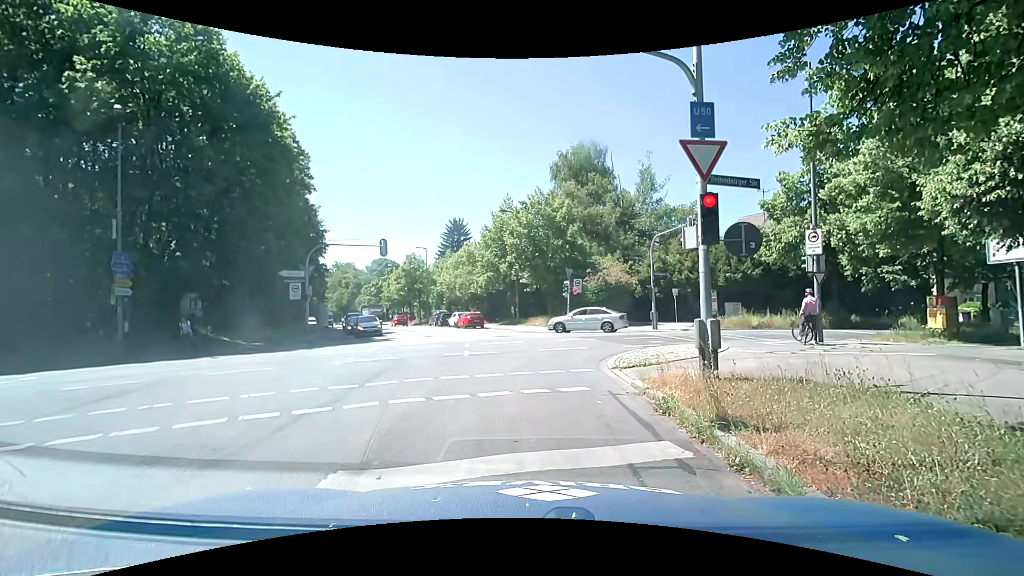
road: tertiary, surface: asphalt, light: Day
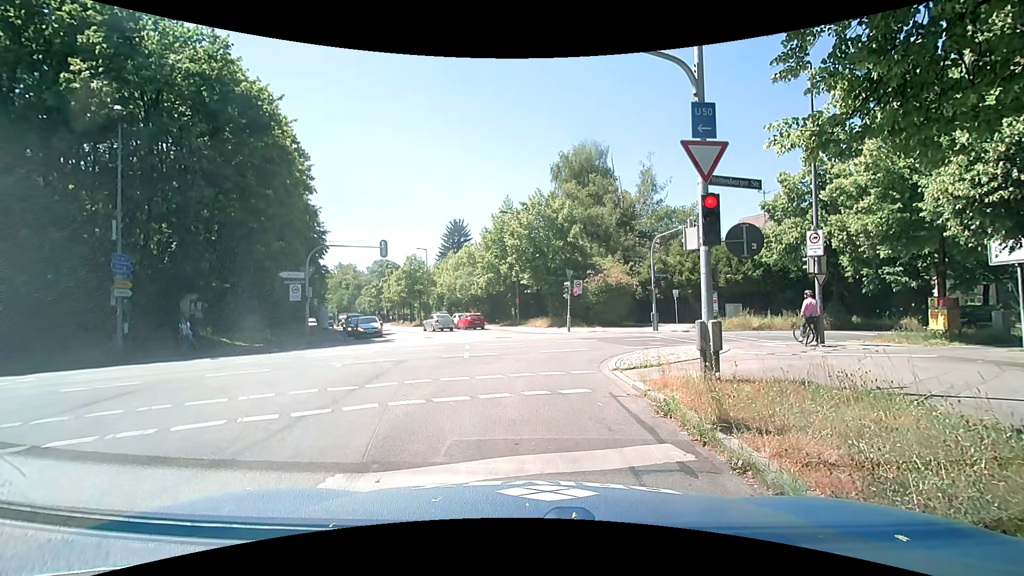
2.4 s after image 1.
(0.0, +0.1) m; 0°
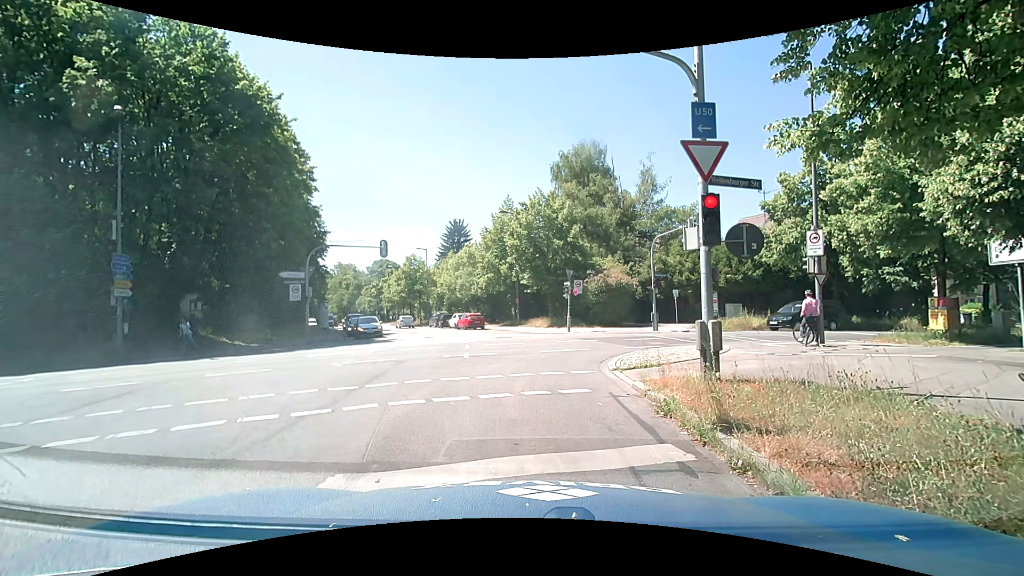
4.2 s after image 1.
(0.0, 0.0) m; 0°
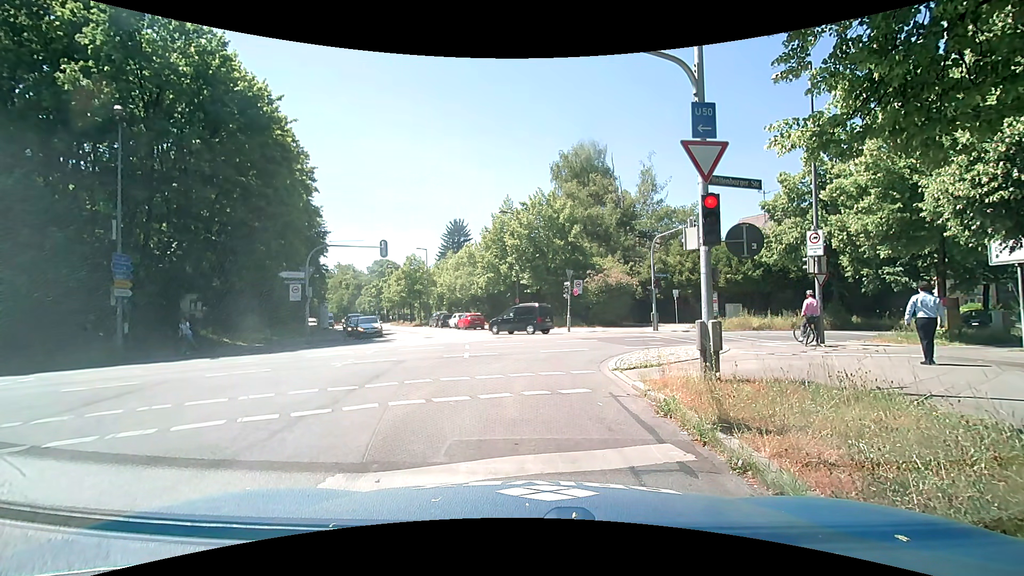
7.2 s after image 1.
(0.0, 0.0) m; 0°
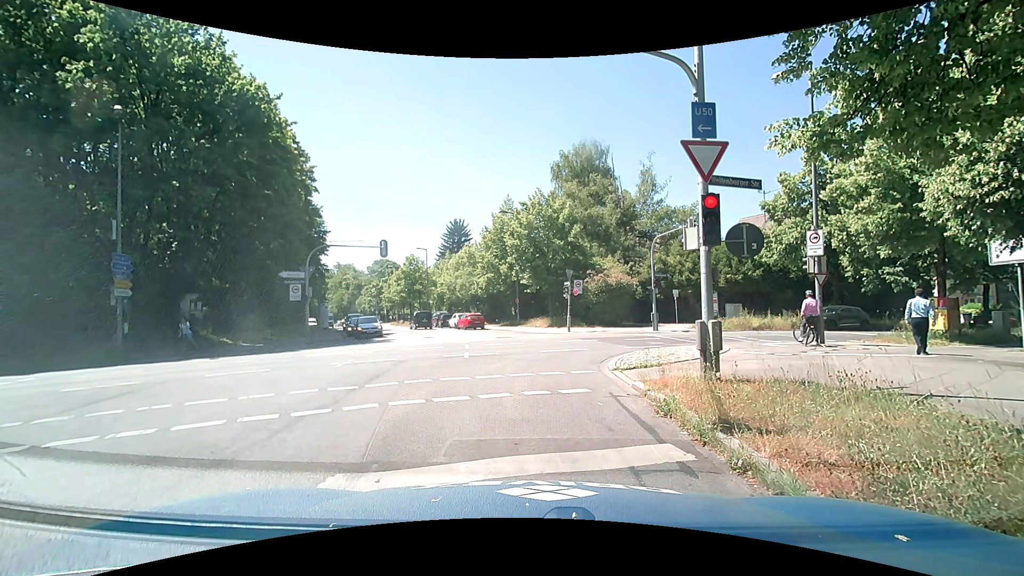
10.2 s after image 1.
(0.0, 0.0) m; 0°
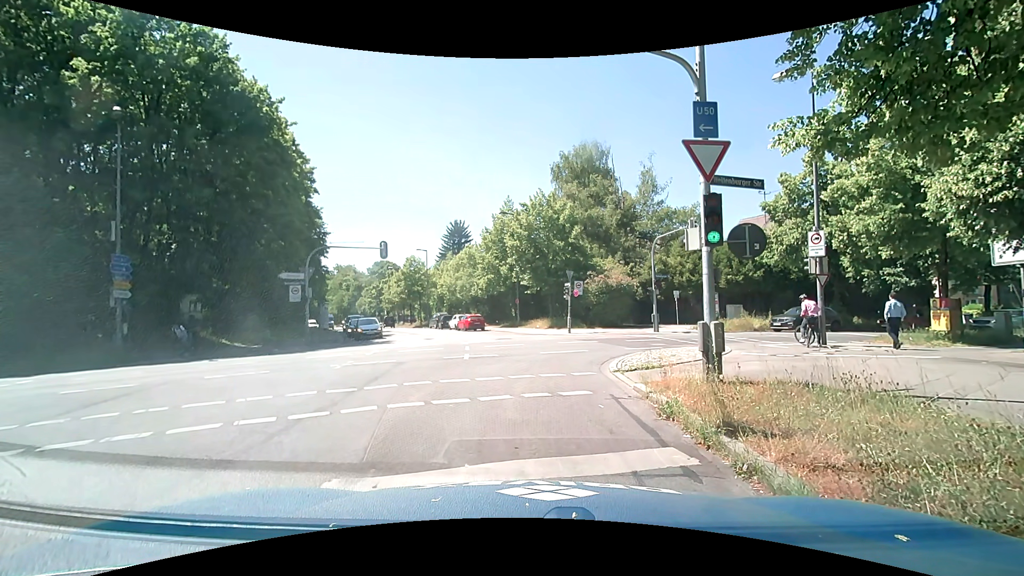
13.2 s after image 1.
(0.0, +0.1) m; 0°
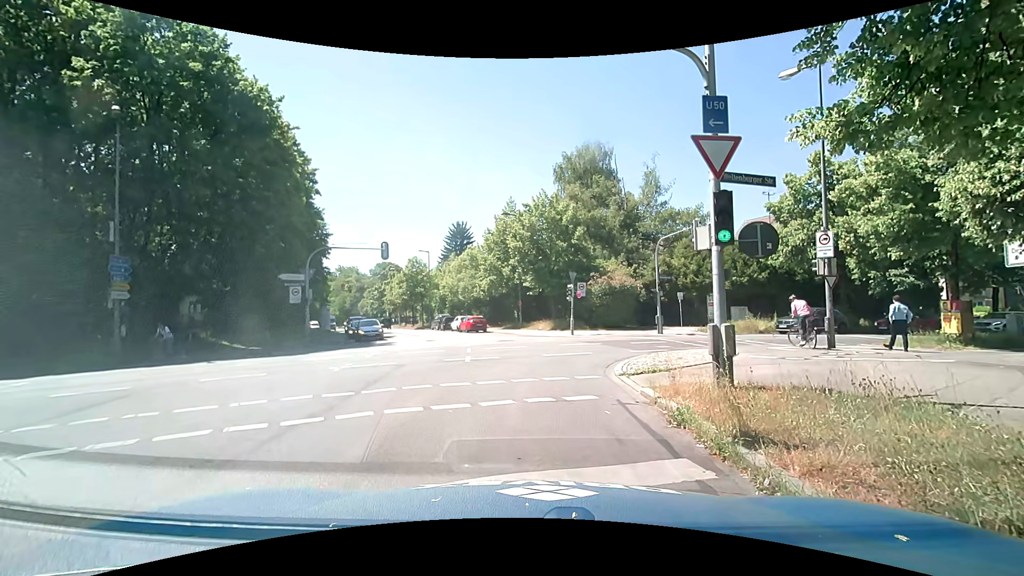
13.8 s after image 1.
(0.0, +0.3) m; 0°
